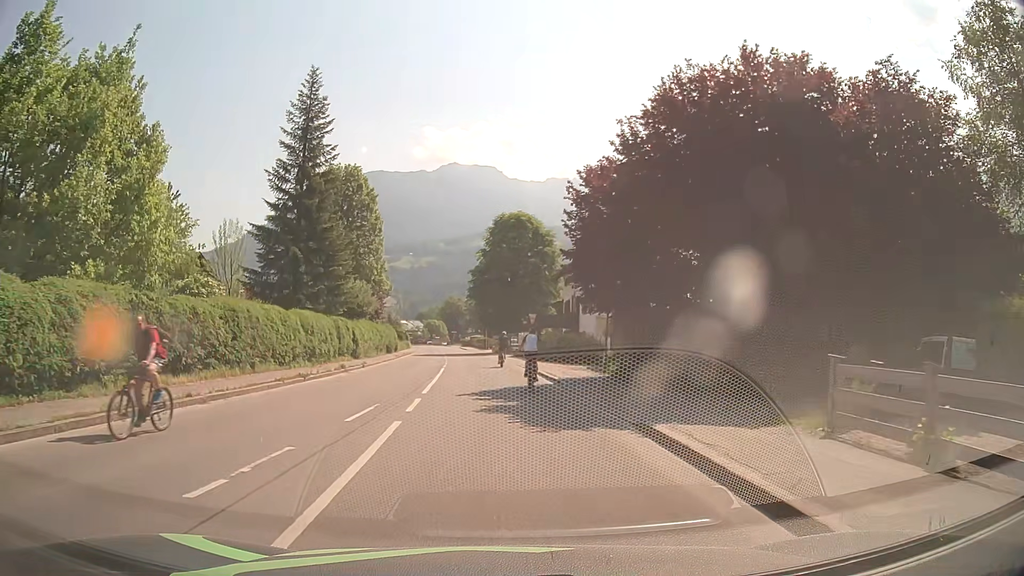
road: tertiary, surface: asphalt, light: Day
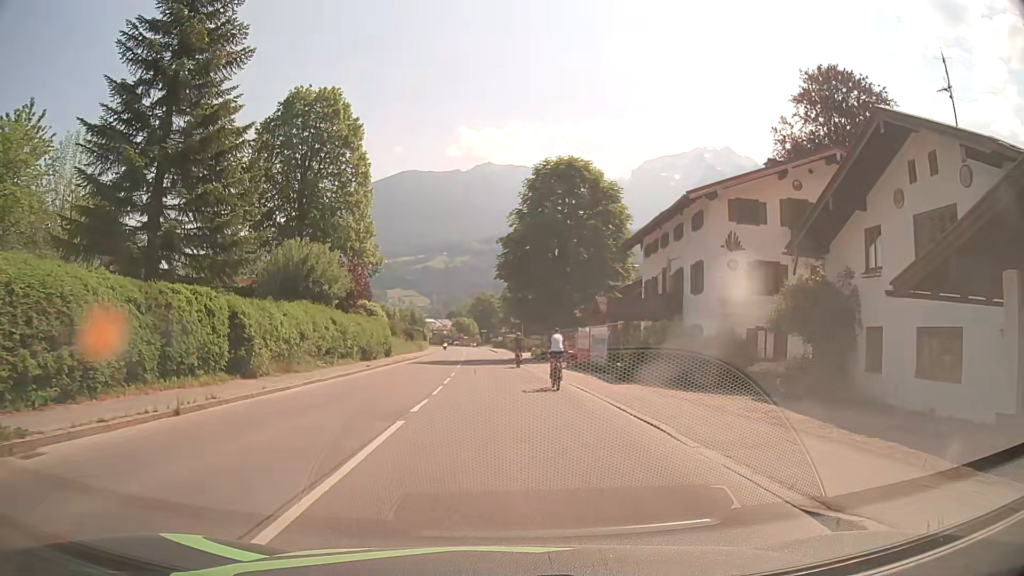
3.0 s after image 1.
(-0.7, +22.6) m; -3°
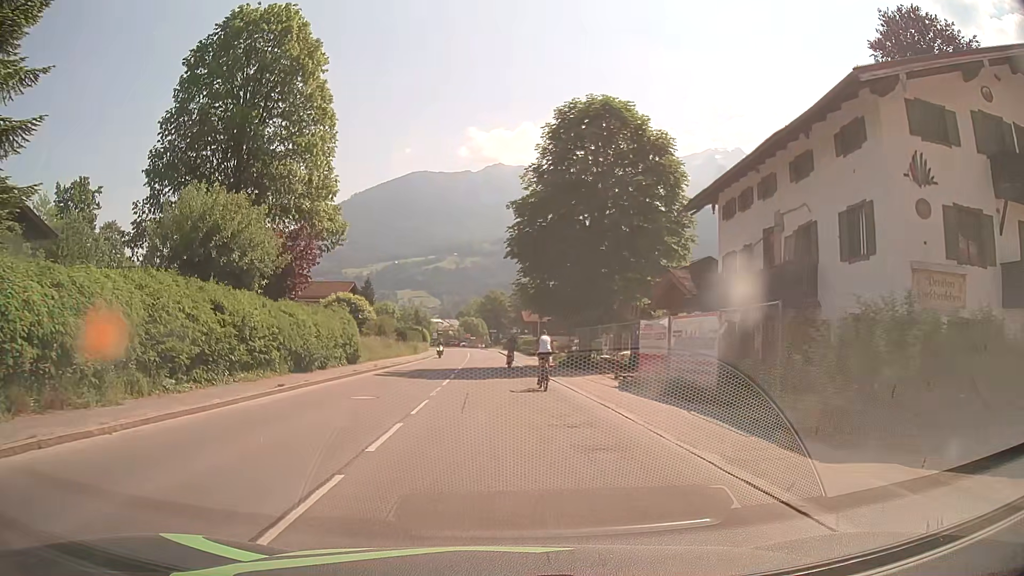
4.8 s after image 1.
(-0.1, +13.5) m; -1°
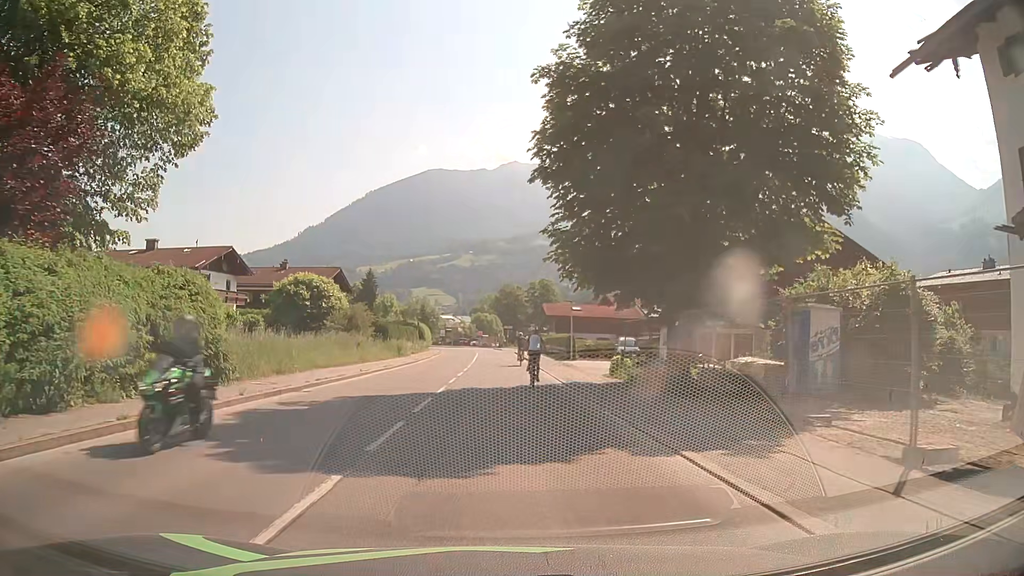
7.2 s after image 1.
(-0.1, +18.0) m; -1°
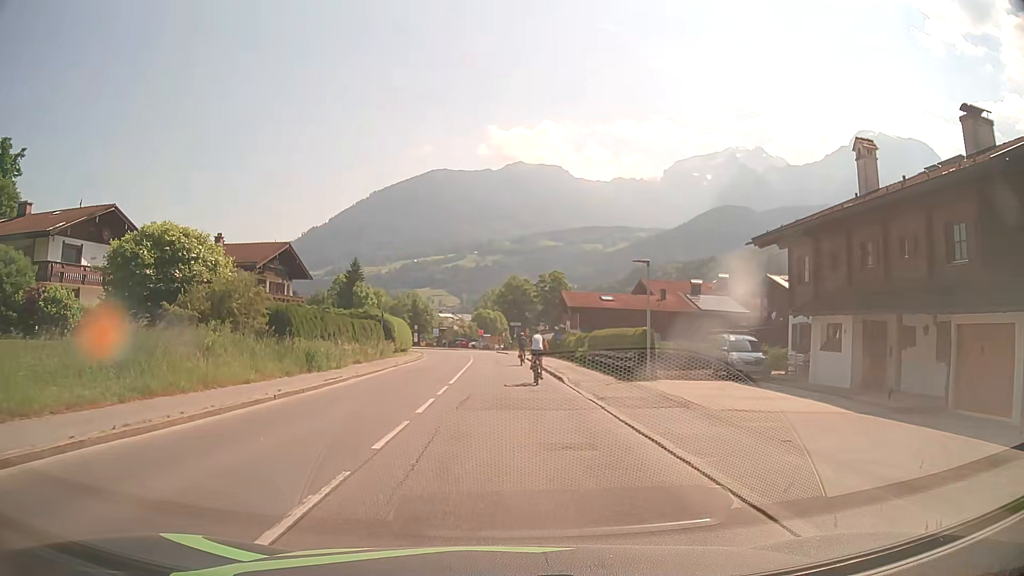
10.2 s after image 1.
(-0.2, +22.6) m; -1°
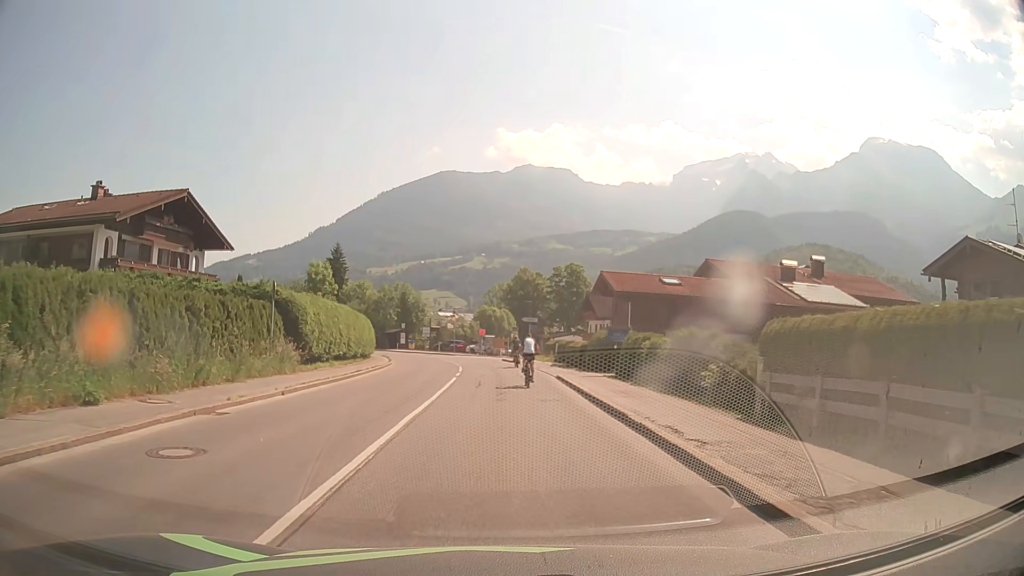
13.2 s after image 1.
(0.0, +23.1) m; 0°
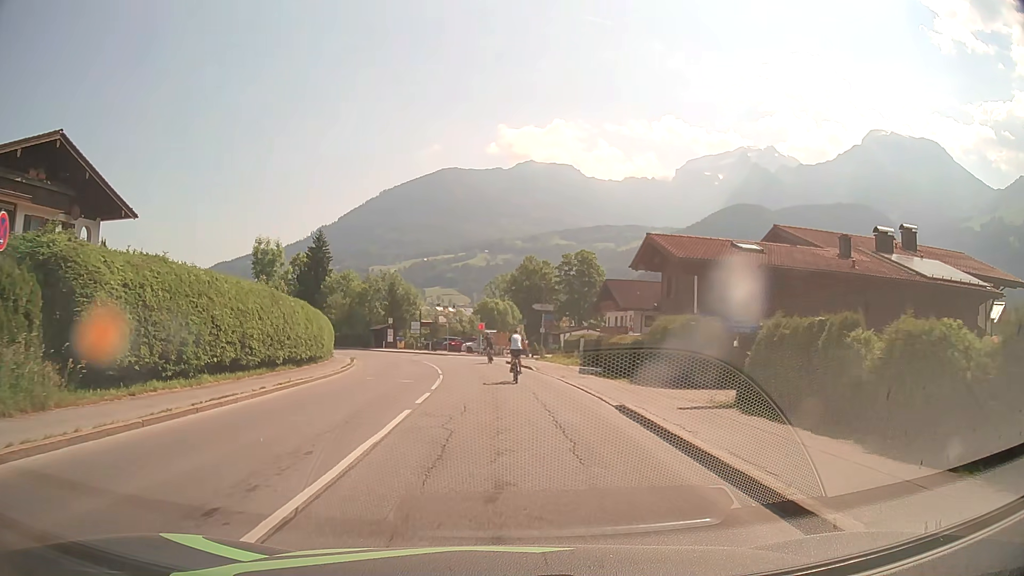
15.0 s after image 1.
(0.0, +14.1) m; 0°
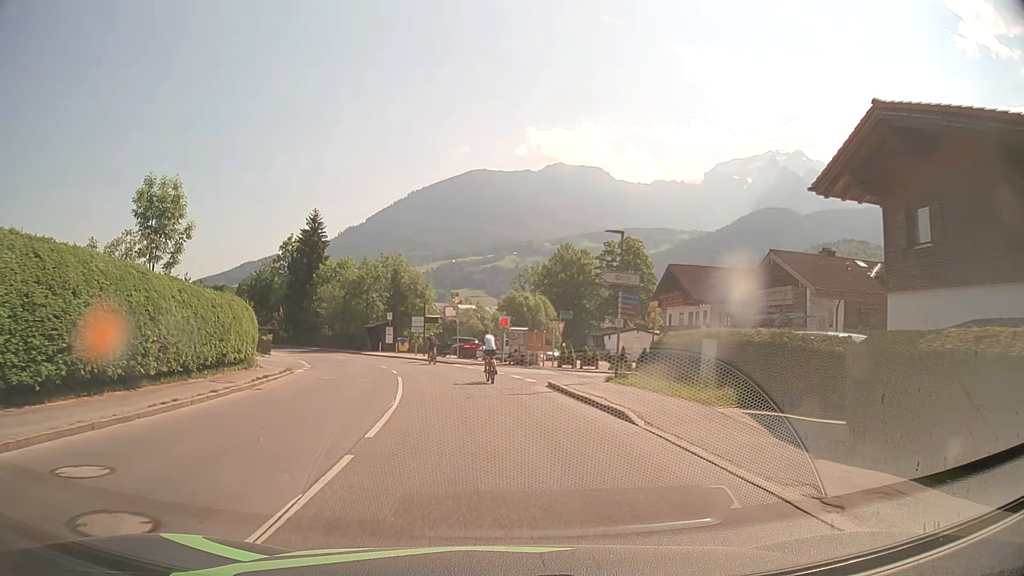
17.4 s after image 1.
(-0.3, +18.9) m; -3°
